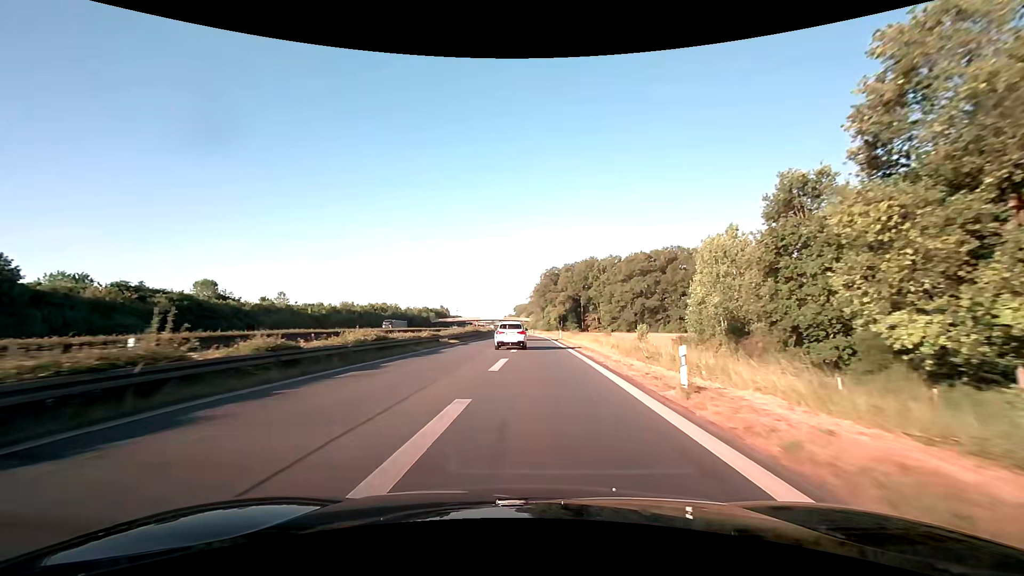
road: motorway_link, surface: asphalt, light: Day
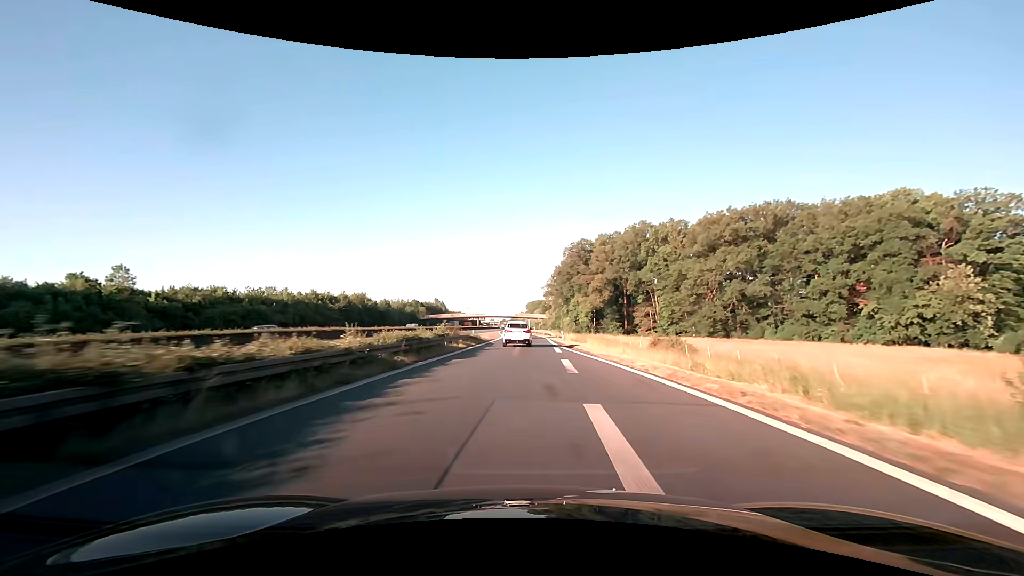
(-0.7, +61.1) m; -1°
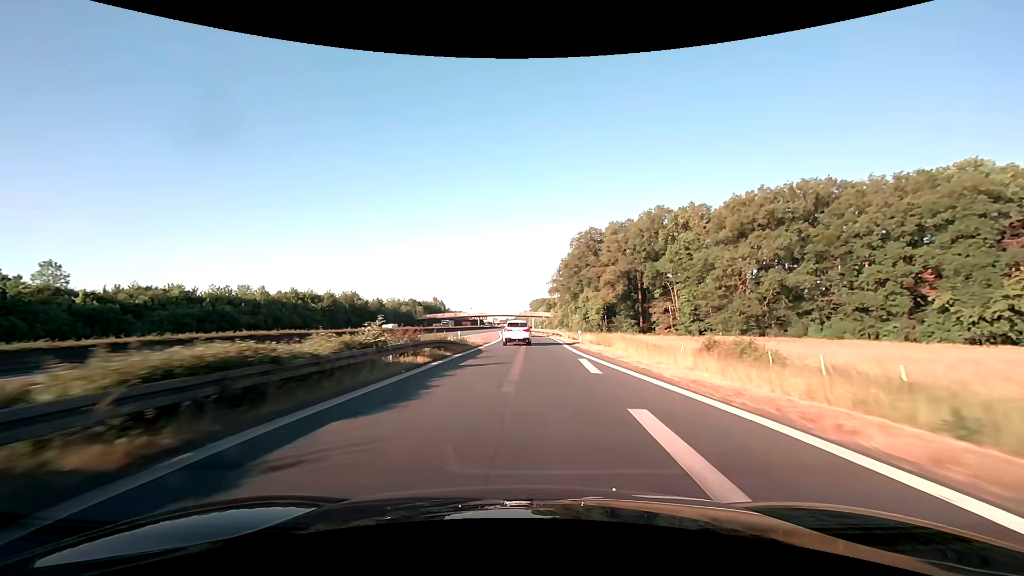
(0.0, +12.8) m; 0°
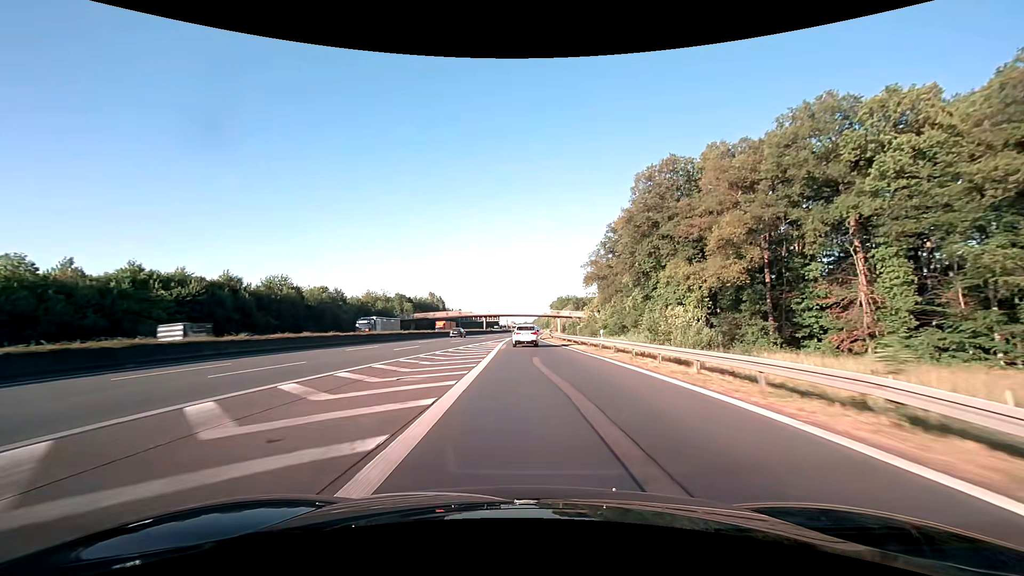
(-1.1, +53.3) m; -2°
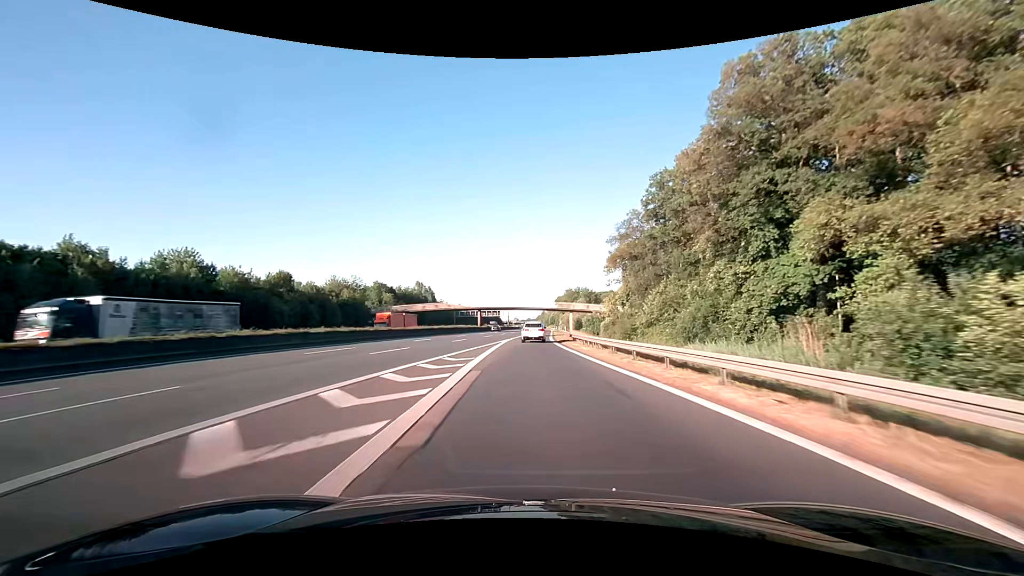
(-0.1, +28.4) m; 0°
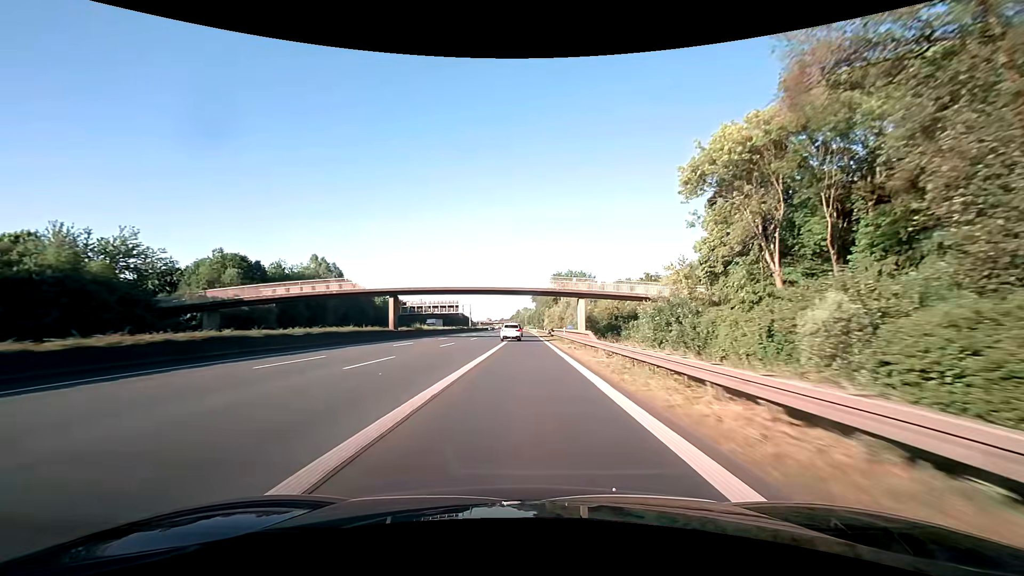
(+1.5, +61.2) m; +3°
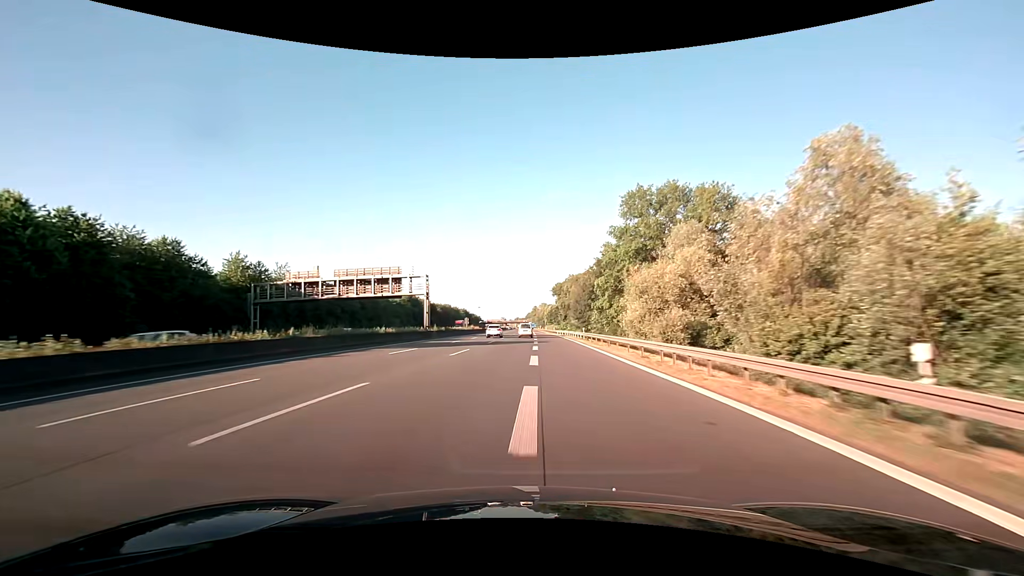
(-1.0, +82.6) m; -2°
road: motorway
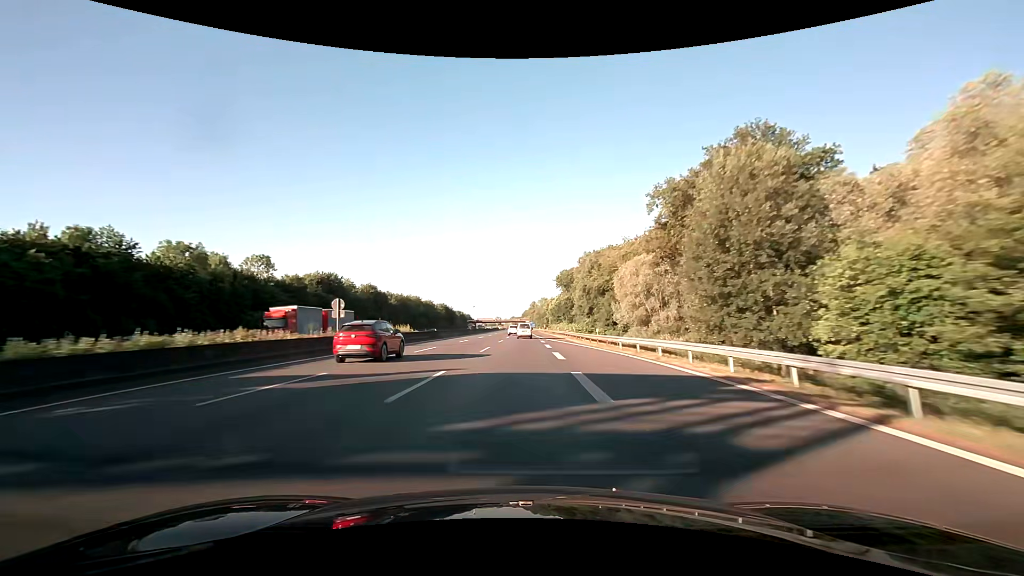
(+0.1, +68.7) m; 0°
(0, +10) (0, +20) (0, +30) (0, +40) (0, +50) (0, +60) (0, +70) (0, +80) (0, +90) (0, +100) m
